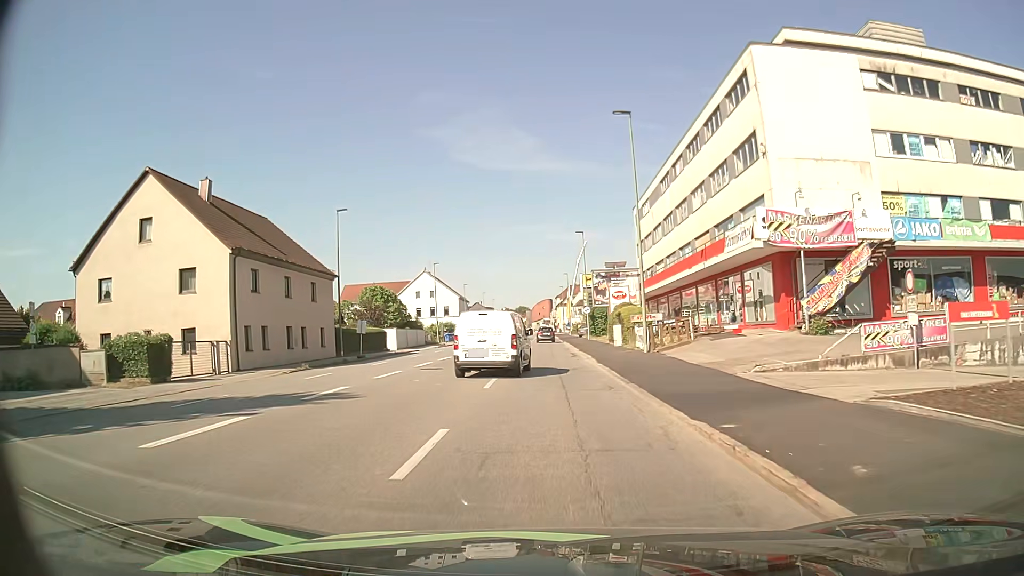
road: tertiary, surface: asphalt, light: Day
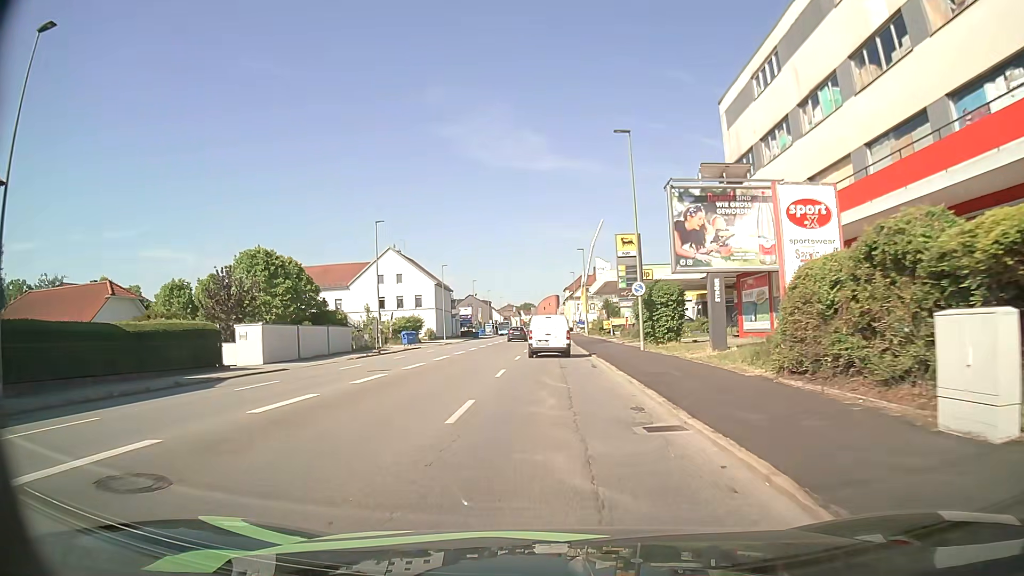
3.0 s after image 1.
(0.0, +32.9) m; 0°
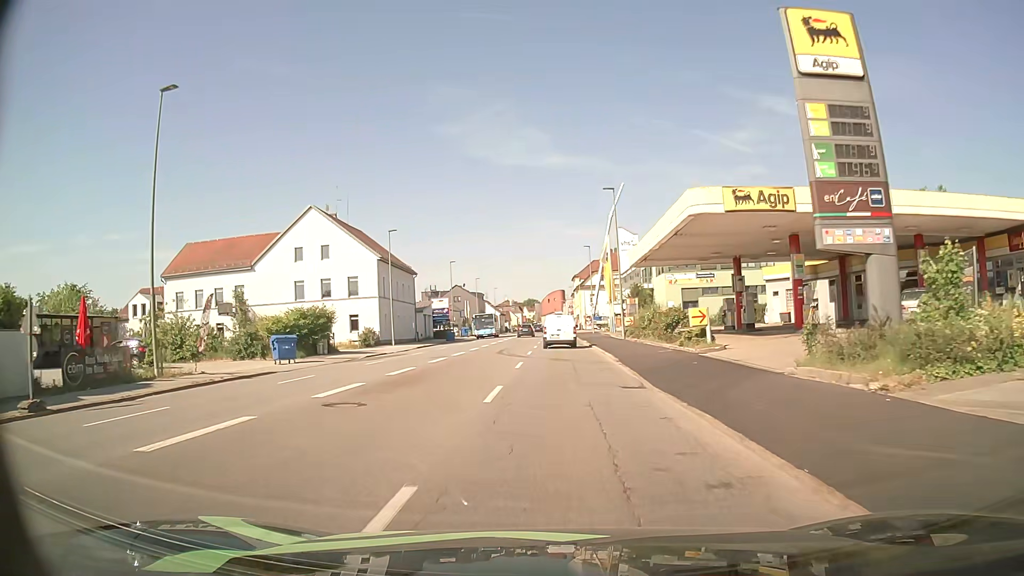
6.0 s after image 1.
(0.0, +33.9) m; 0°
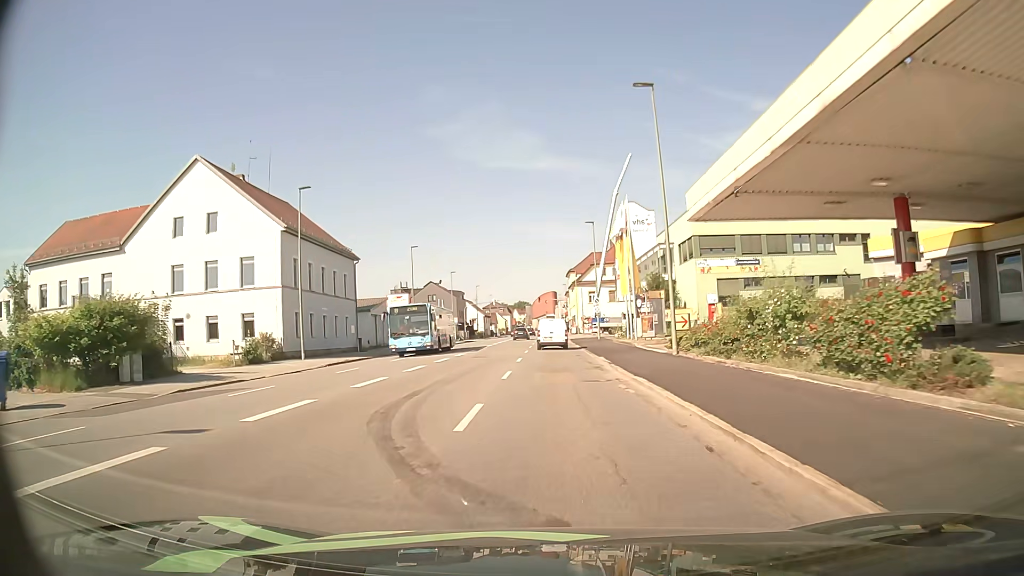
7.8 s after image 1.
(+0.1, +21.0) m; 0°
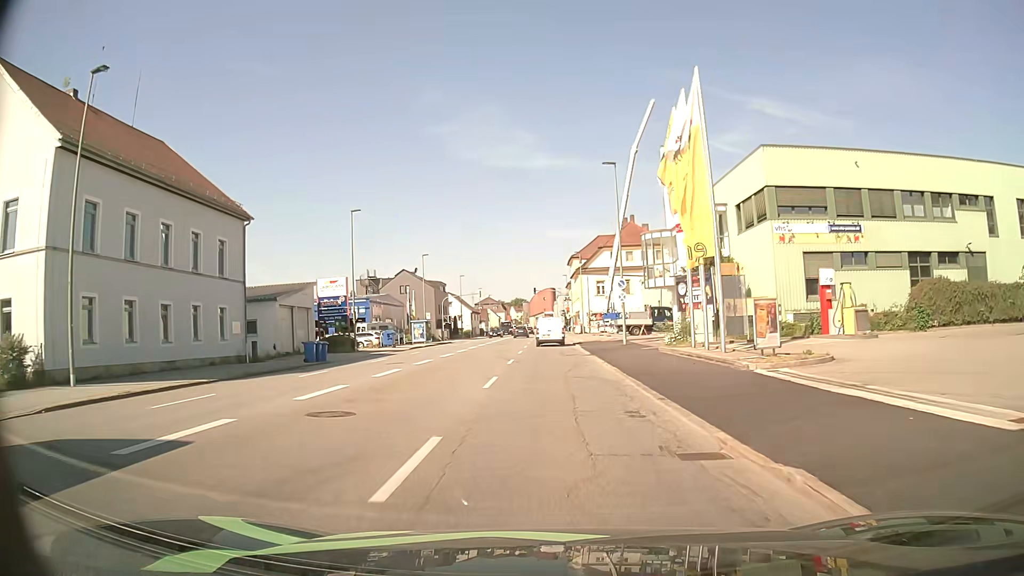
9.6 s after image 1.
(+0.2, +21.6) m; +1°
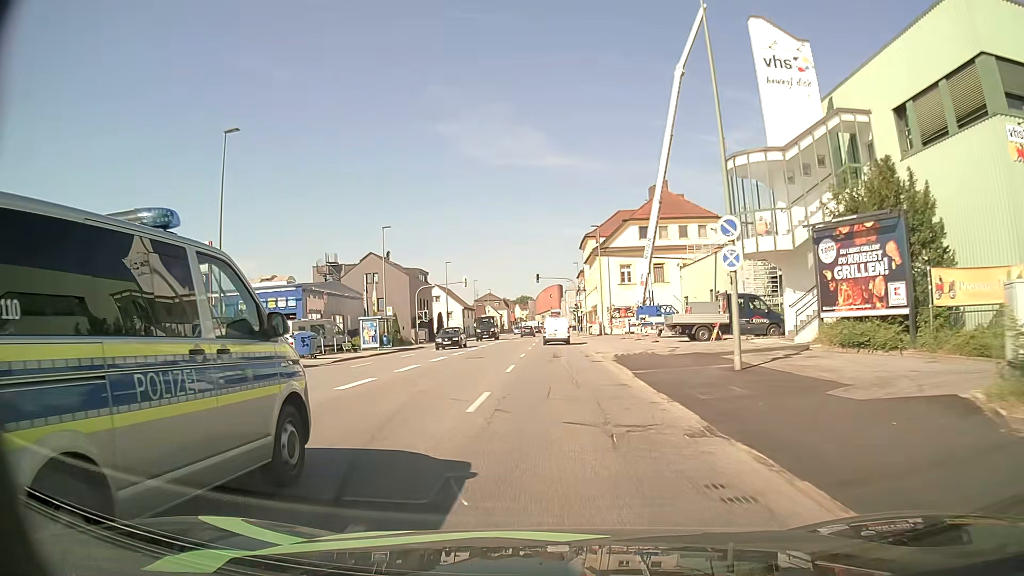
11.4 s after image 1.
(-0.3, +21.8) m; -1°
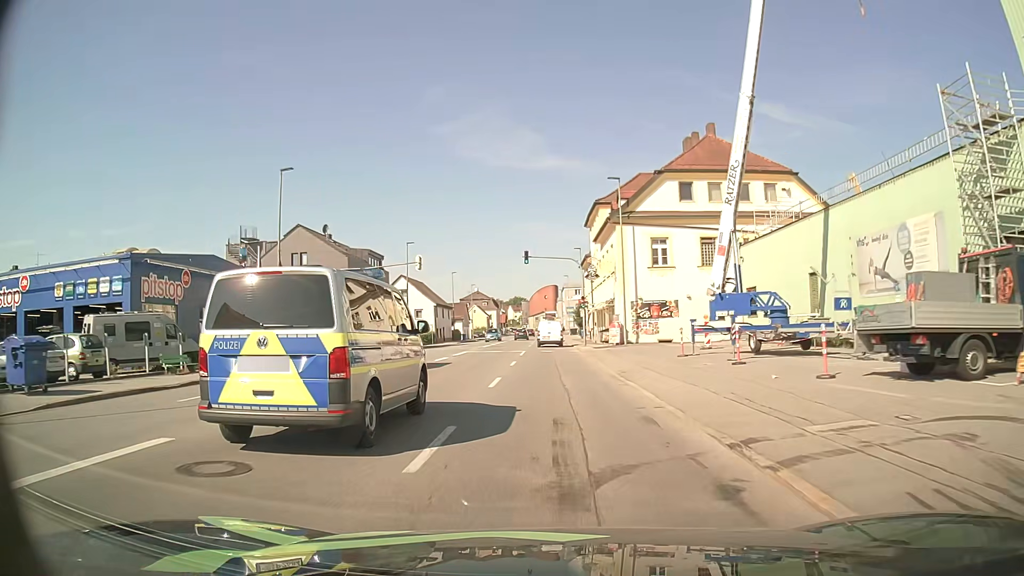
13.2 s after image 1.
(+0.1, +22.2) m; +1°
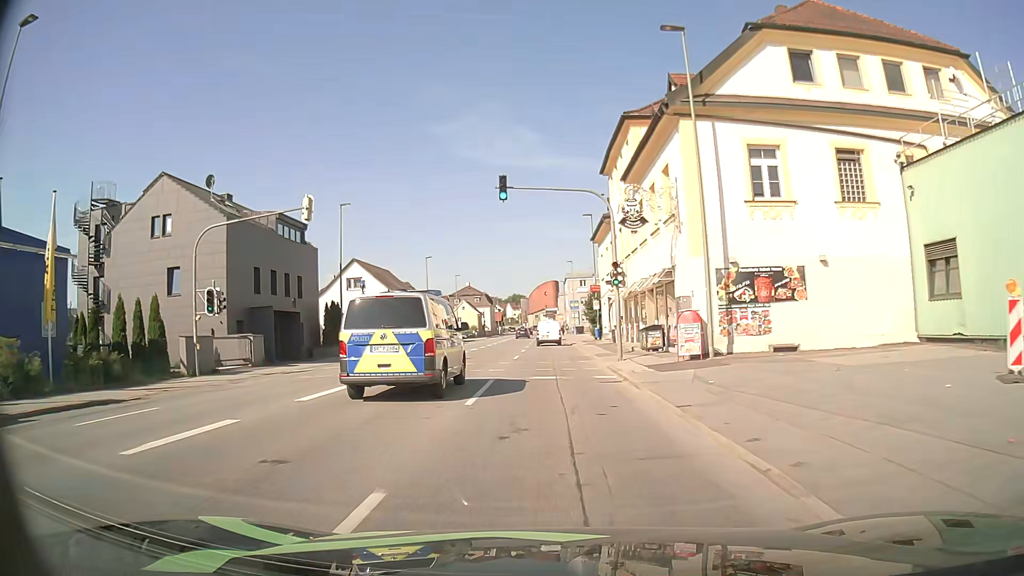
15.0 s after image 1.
(0.0, +21.8) m; 0°
(0, +10) (0, +20) (0, +30) (-1, +40) (-1, +50) (-1, +60) (-1, +70) (-1, +80) (-1, +90) (-1, +100) m
